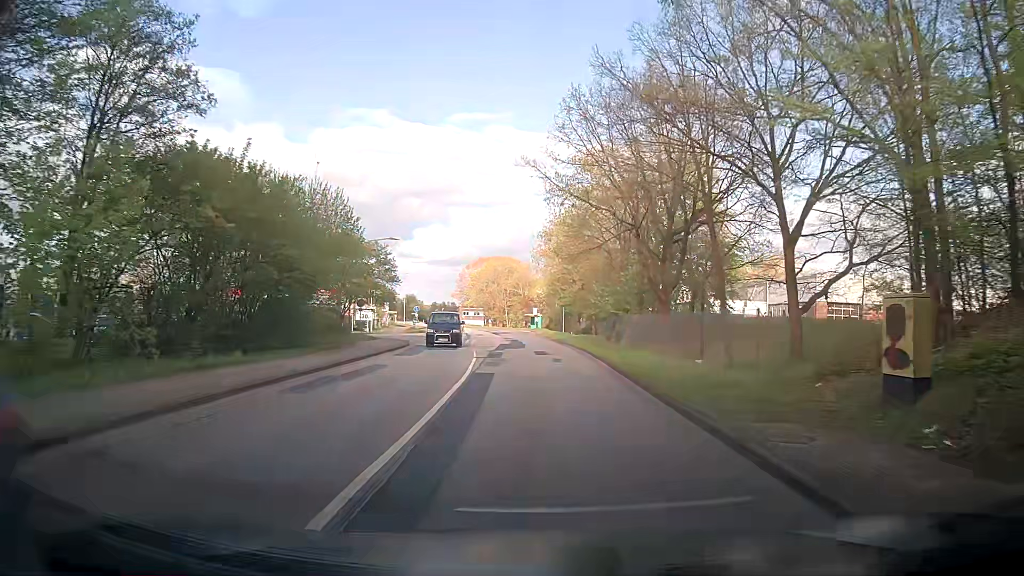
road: secondary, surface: asphalt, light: Day
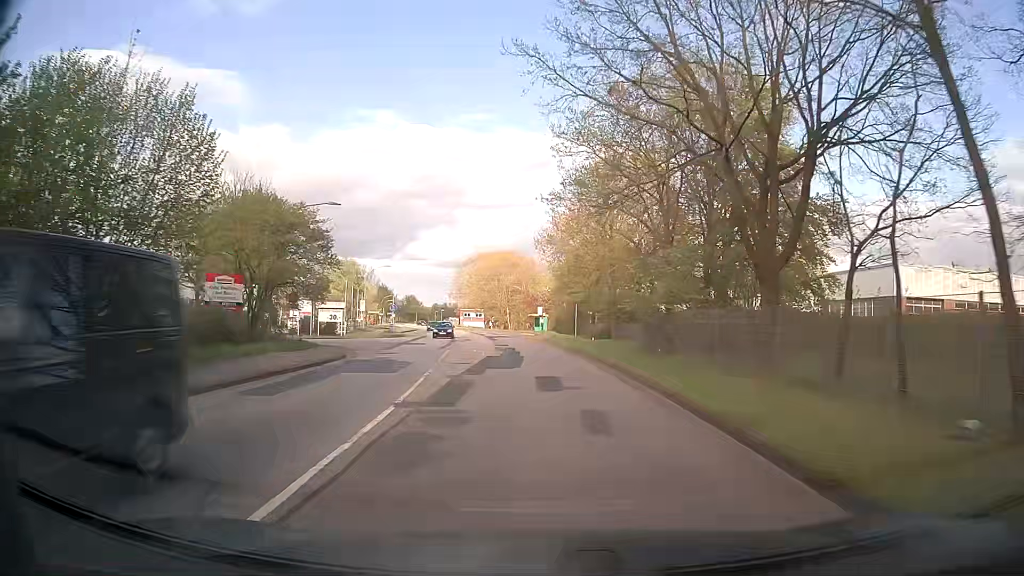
(+0.2, +15.2) m; +2°
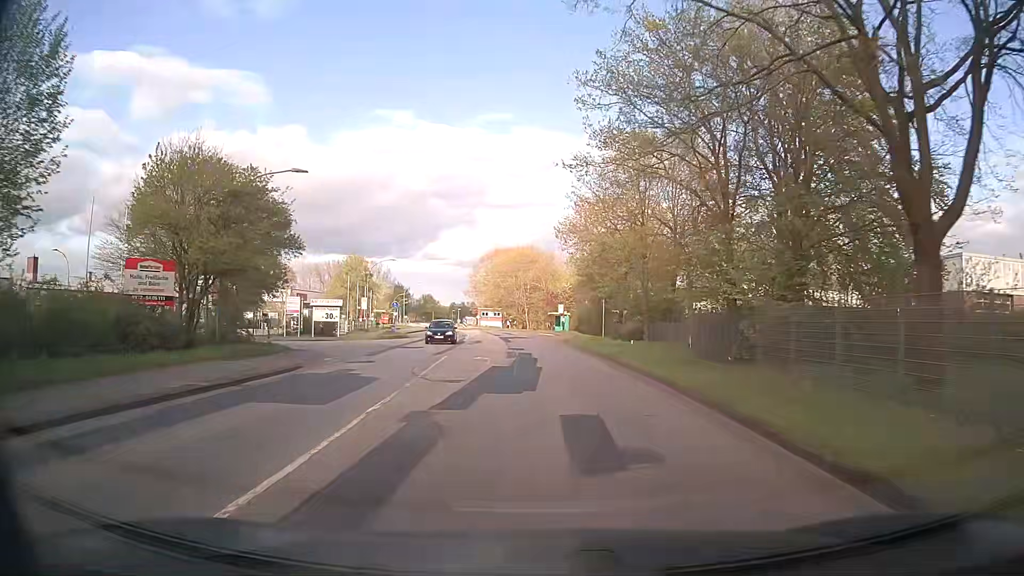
(-0.1, +7.6) m; -1°
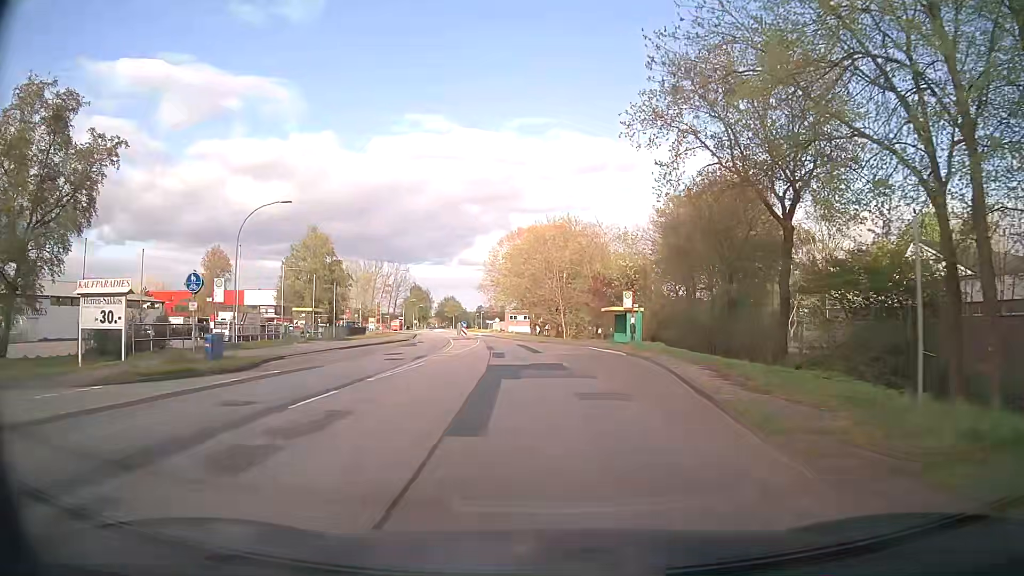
(-0.8, +38.0) m; -3°
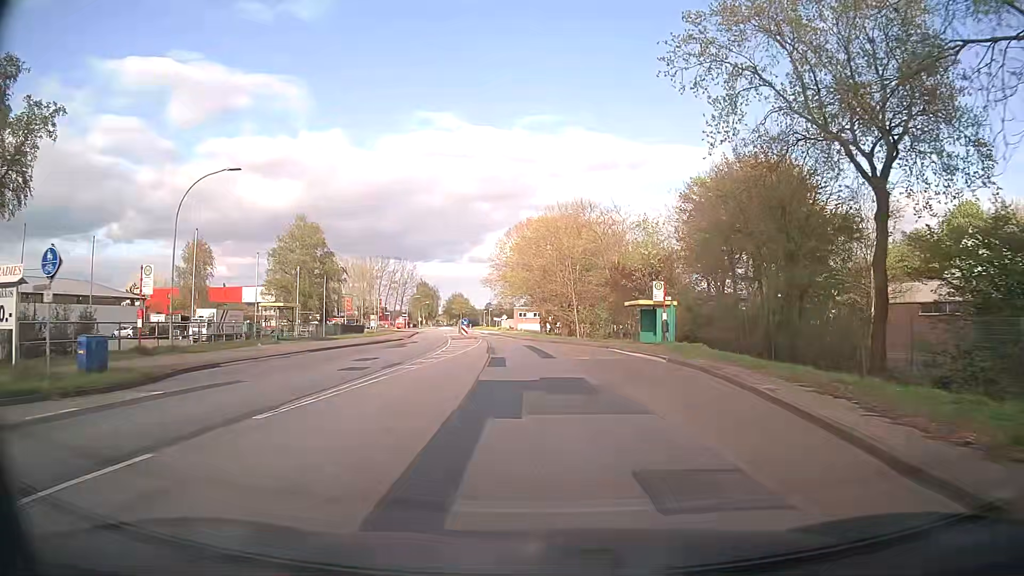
(0.0, +7.6) m; 0°
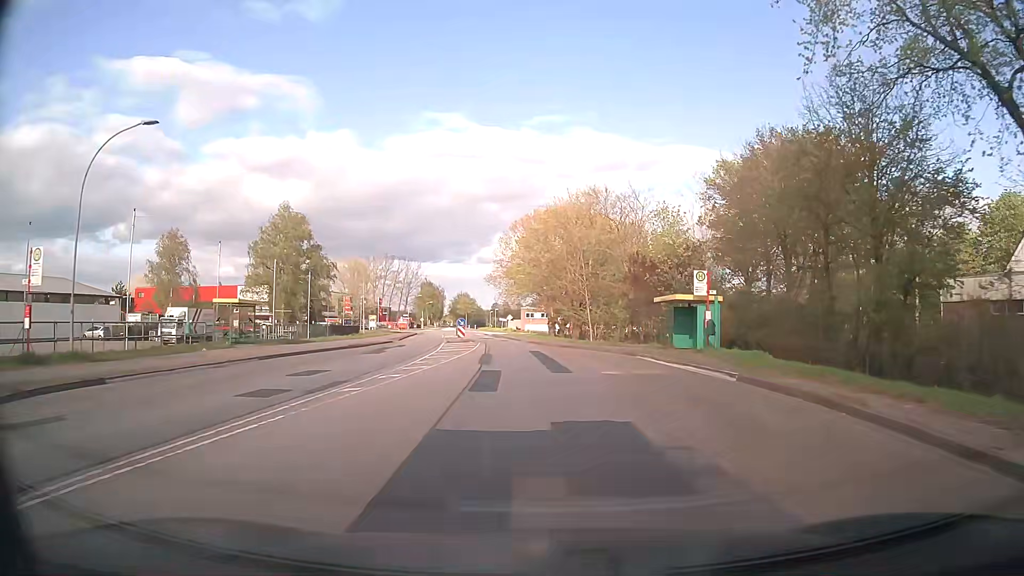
(-0.1, +7.6) m; 0°
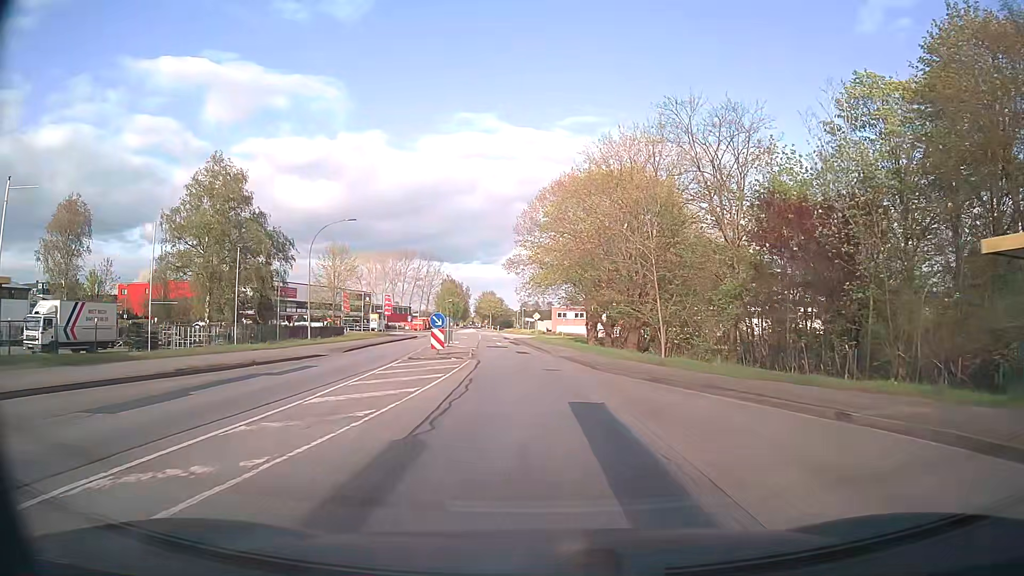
(-0.7, +22.8) m; -3°
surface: paved
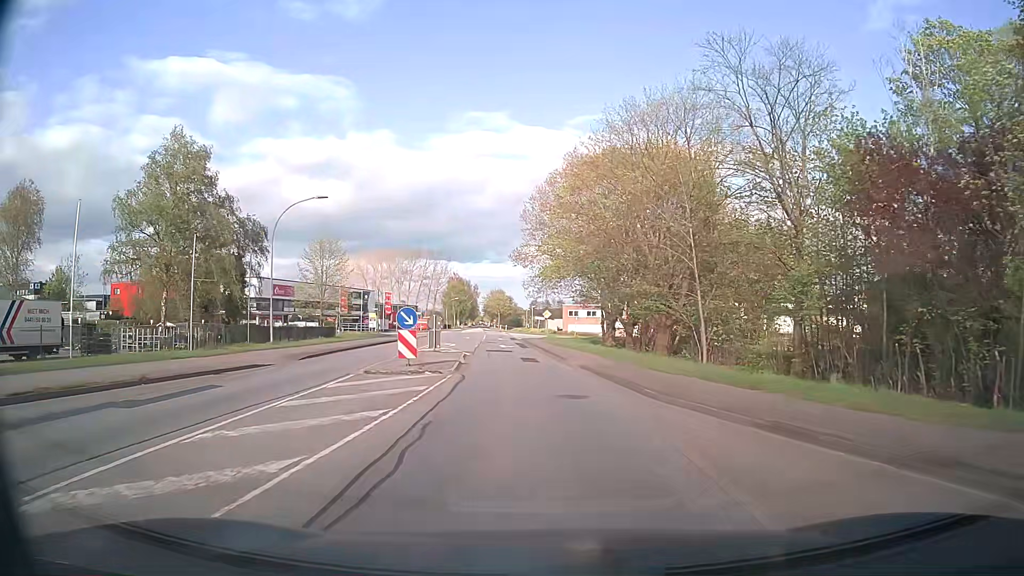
(0.0, +7.6) m; 0°
(0, +10) (-1, +20) (-1, +30) (-2, +40) (-3, +50) (-3, +60) (-4, +70) (-5, +80) (-6, +90) (-7, +100) m
